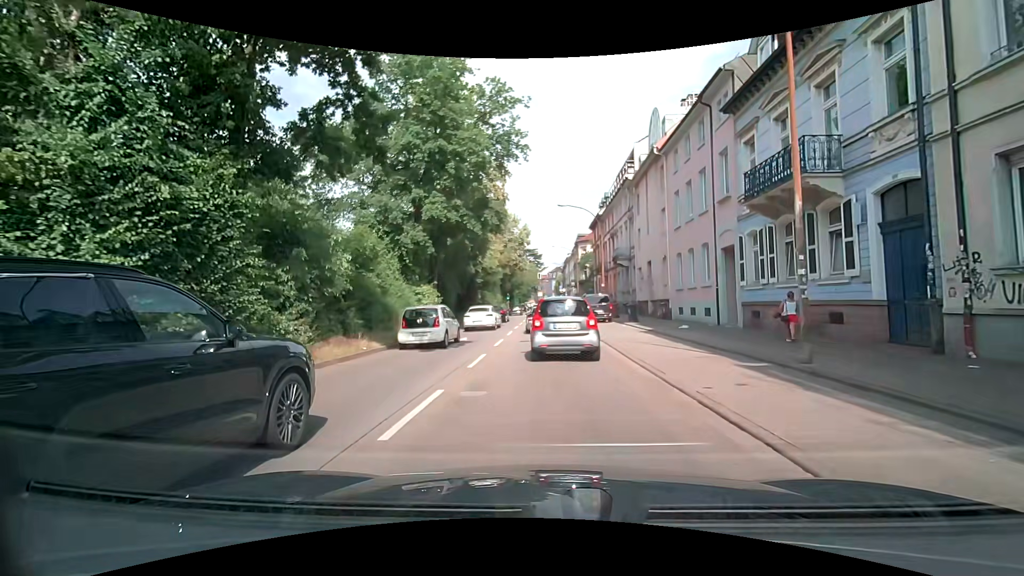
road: primary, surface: asphalt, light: Day
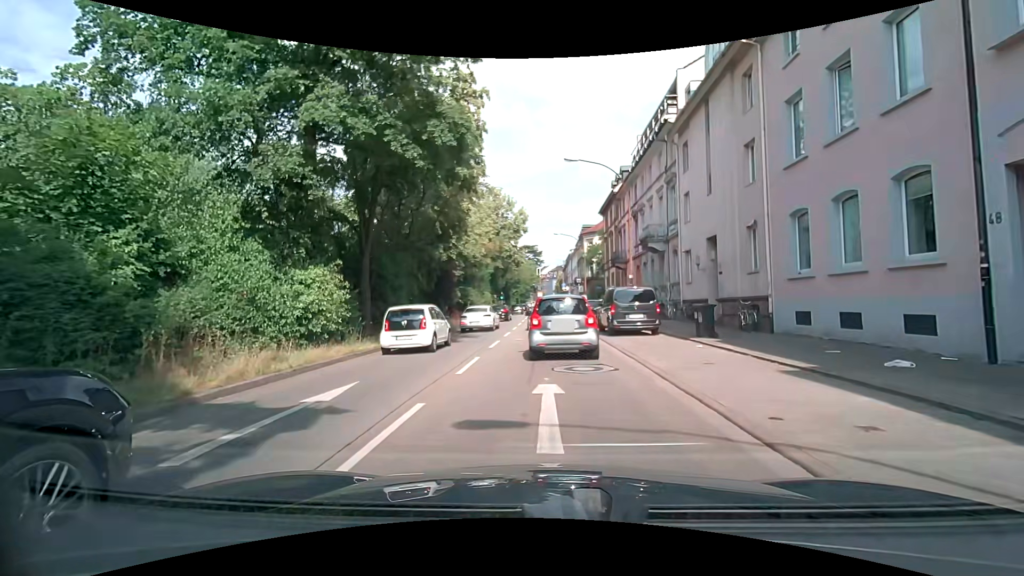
(+0.2, +13.2) m; +1°
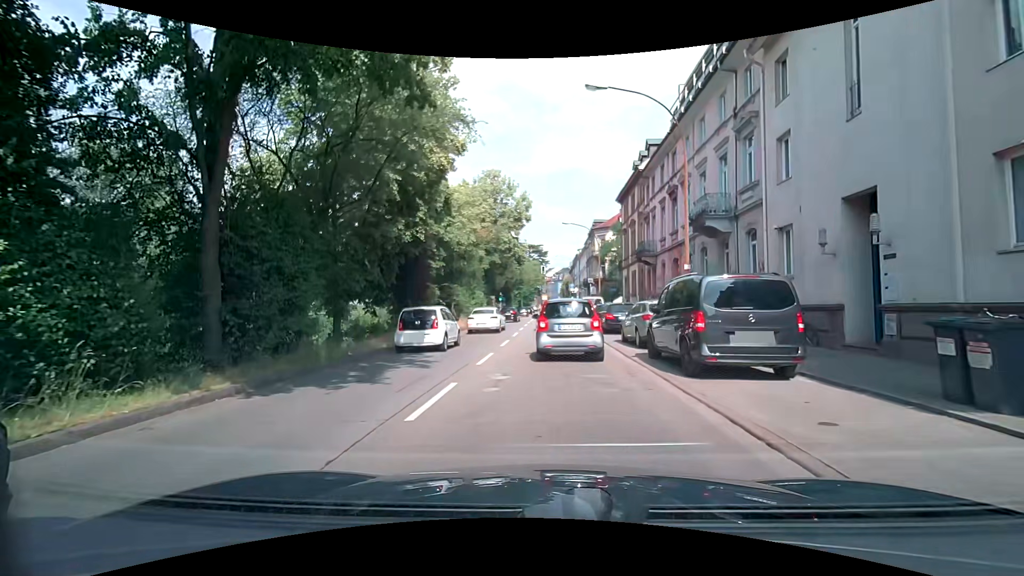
(-0.1, +10.0) m; 0°
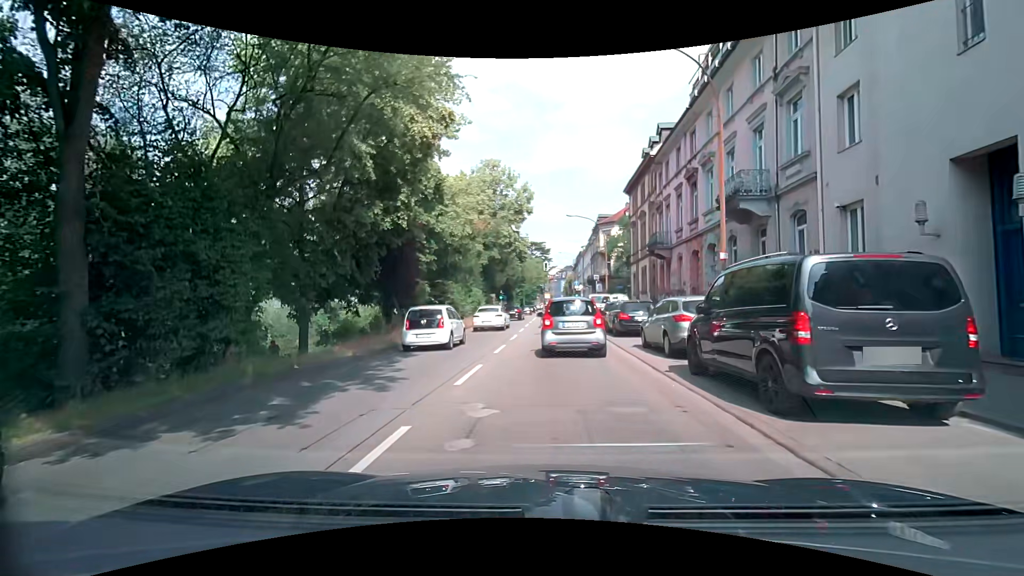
(0.0, +3.3) m; 0°
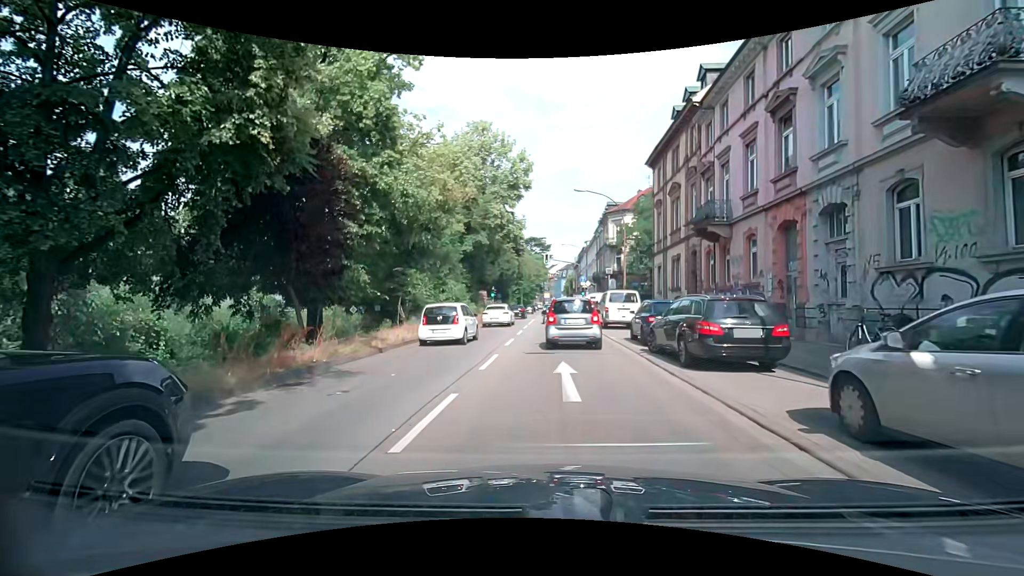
(-0.2, +10.0) m; -1°
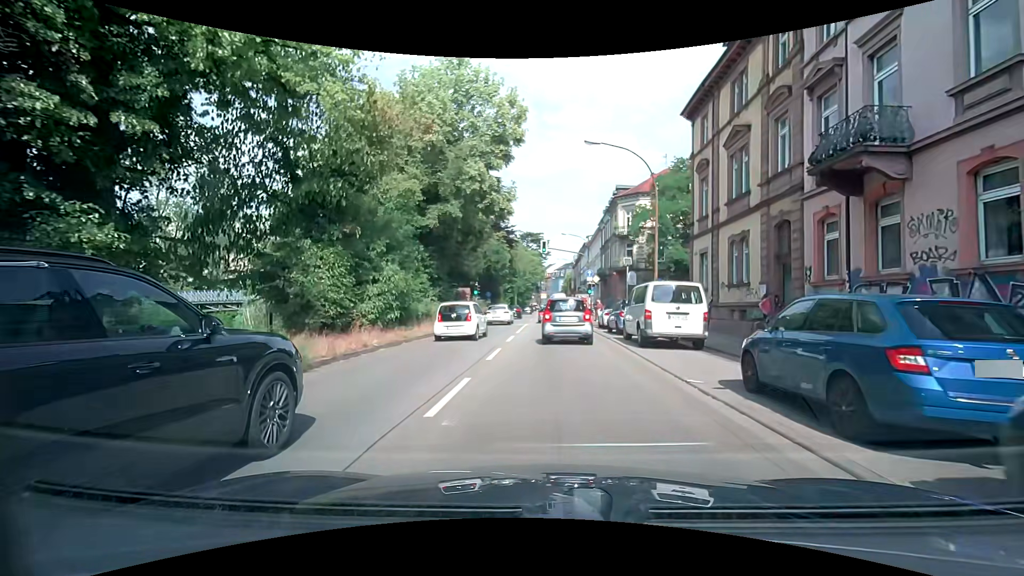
(+0.2, +10.8) m; +2°
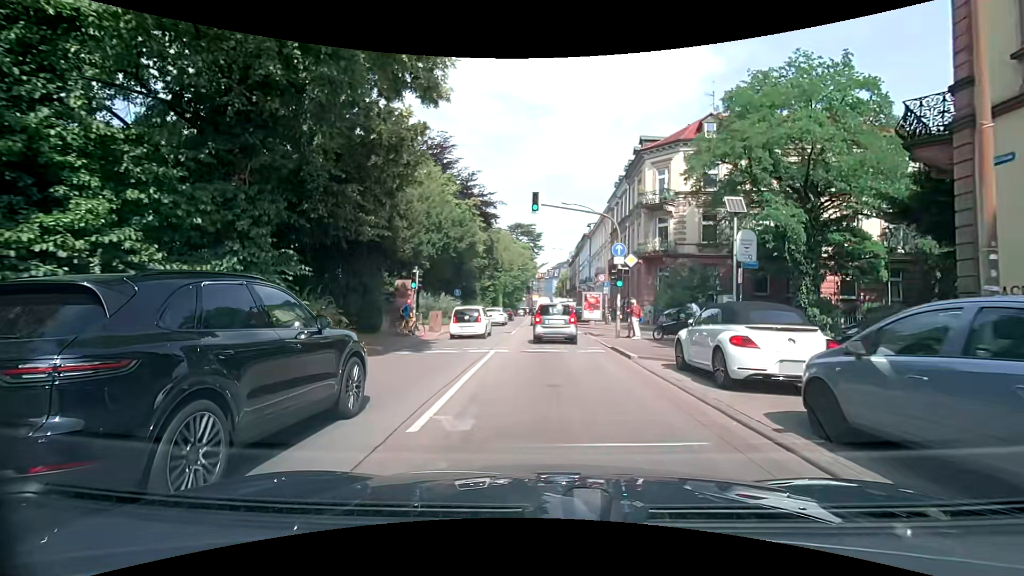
(-0.2, +18.6) m; -1°
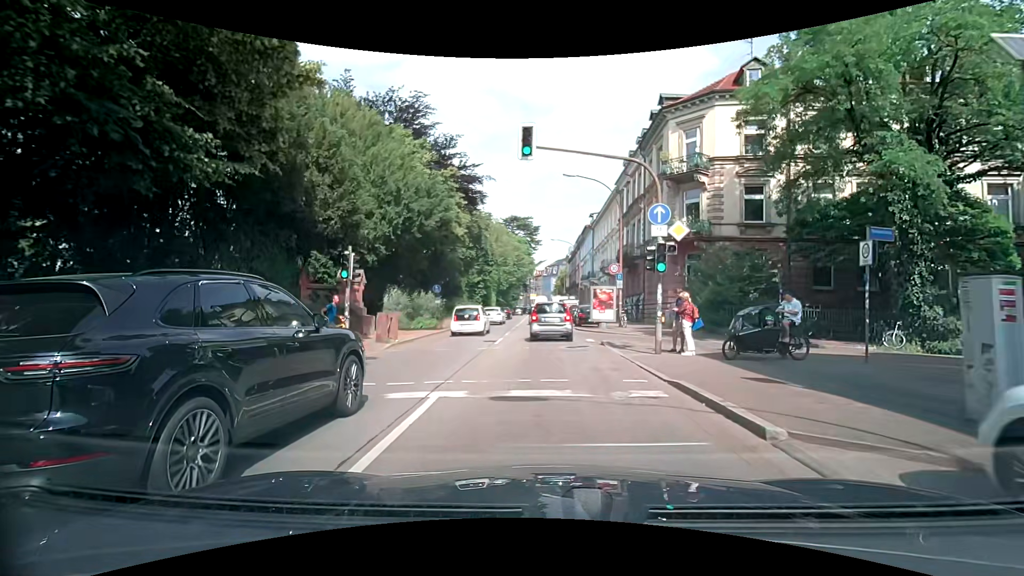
(+0.1, +8.0) m; +2°
(0, +10) (0, +20) (-1, +30) (-1, +40) (-2, +50) (-2, +60) (-2, +70) (-3, +80) (-3, +90) (-3, +100) m
